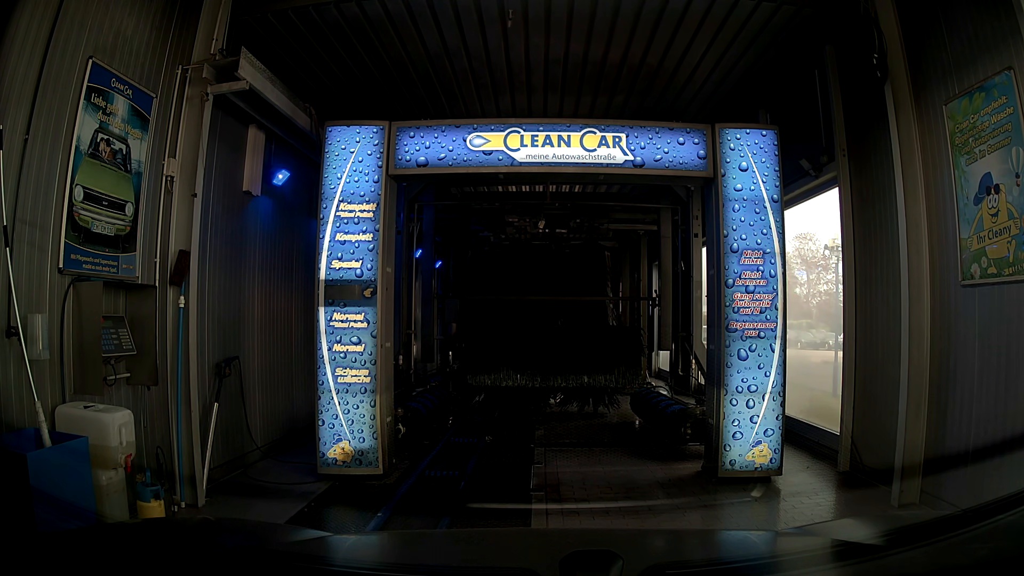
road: service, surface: asphalt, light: Day
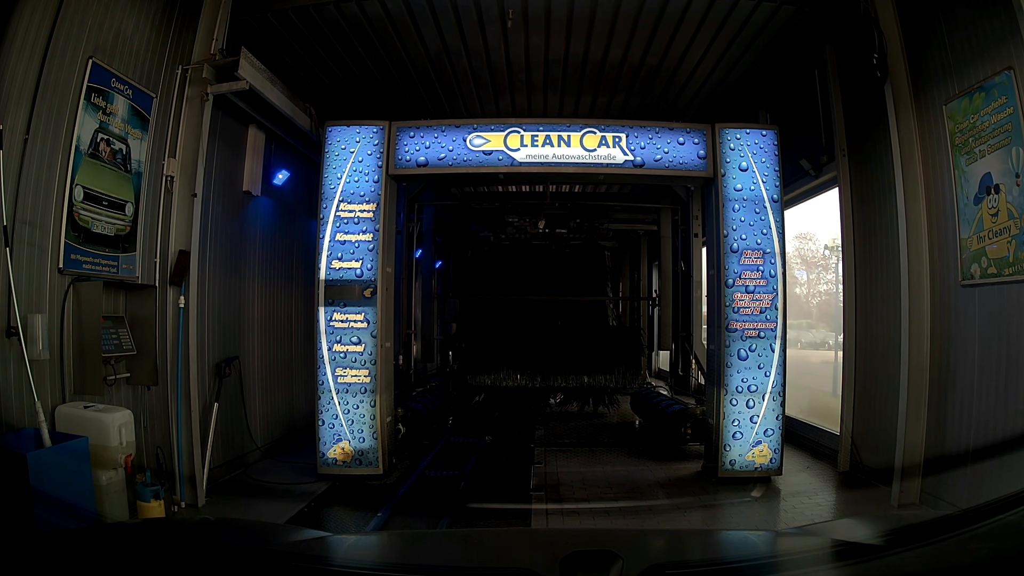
(0.0, 0.0) m; 0°
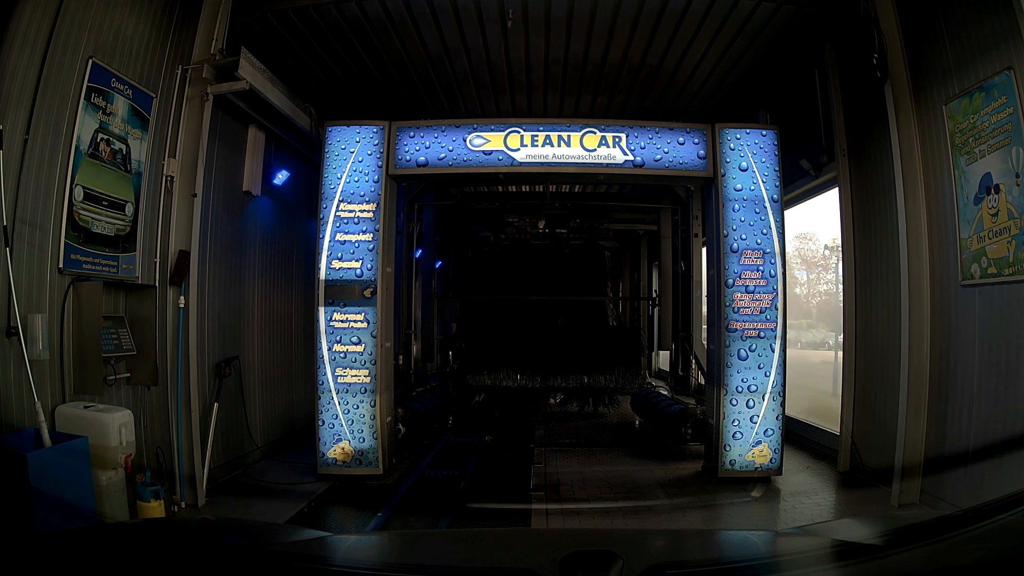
(0.0, 0.0) m; 0°
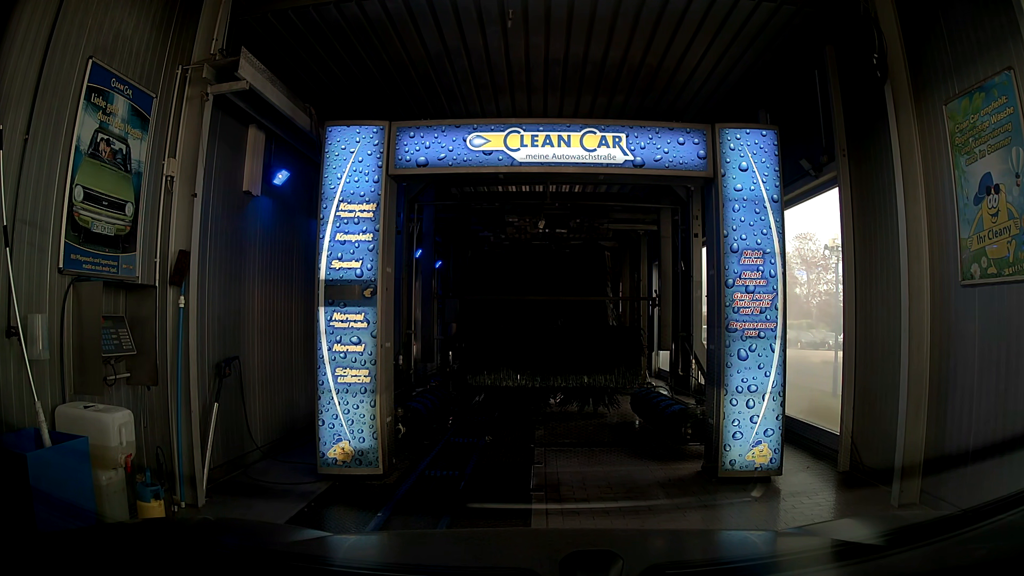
(0.0, 0.0) m; 0°
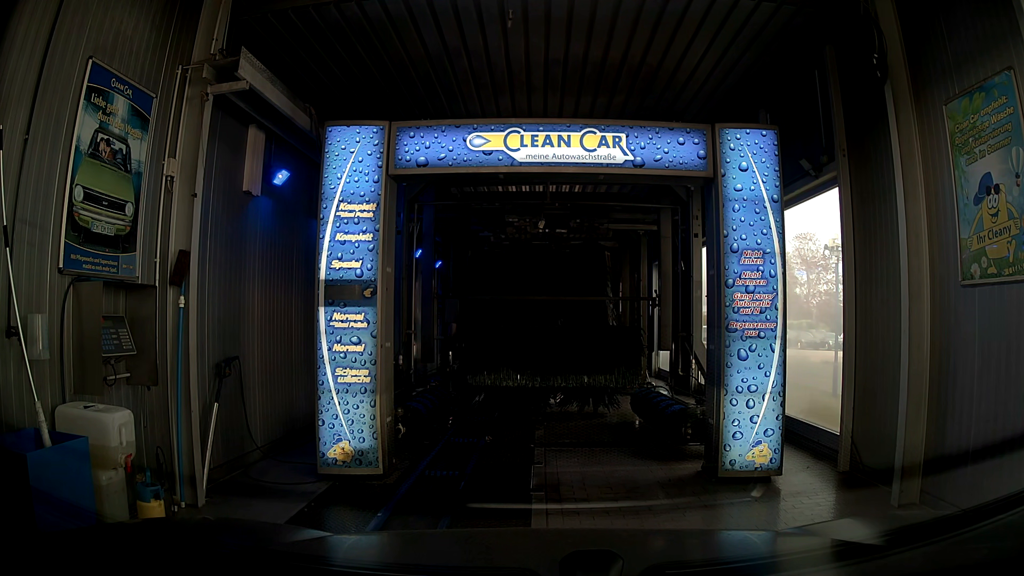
(0.0, 0.0) m; 0°
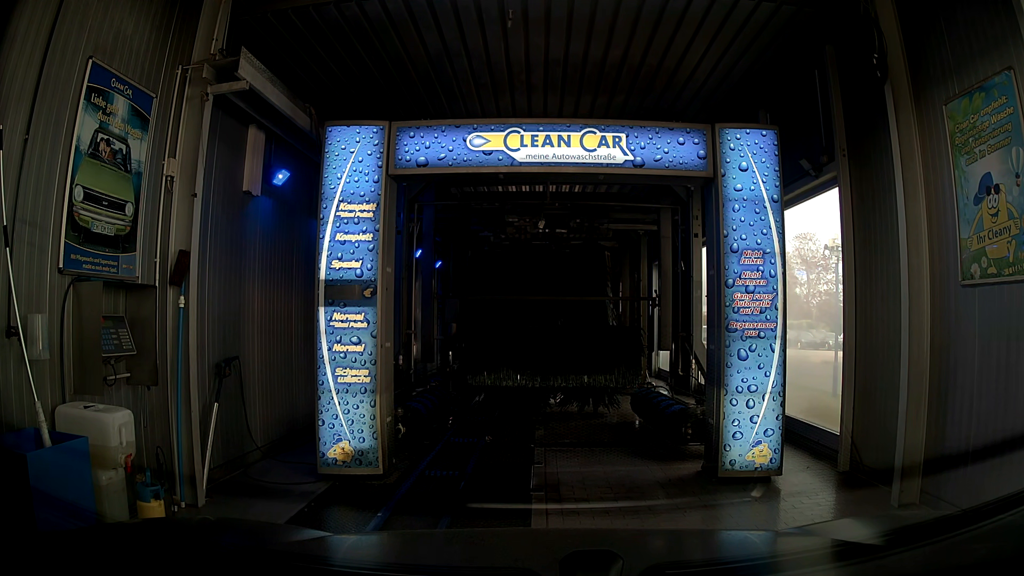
(0.0, 0.0) m; 0°
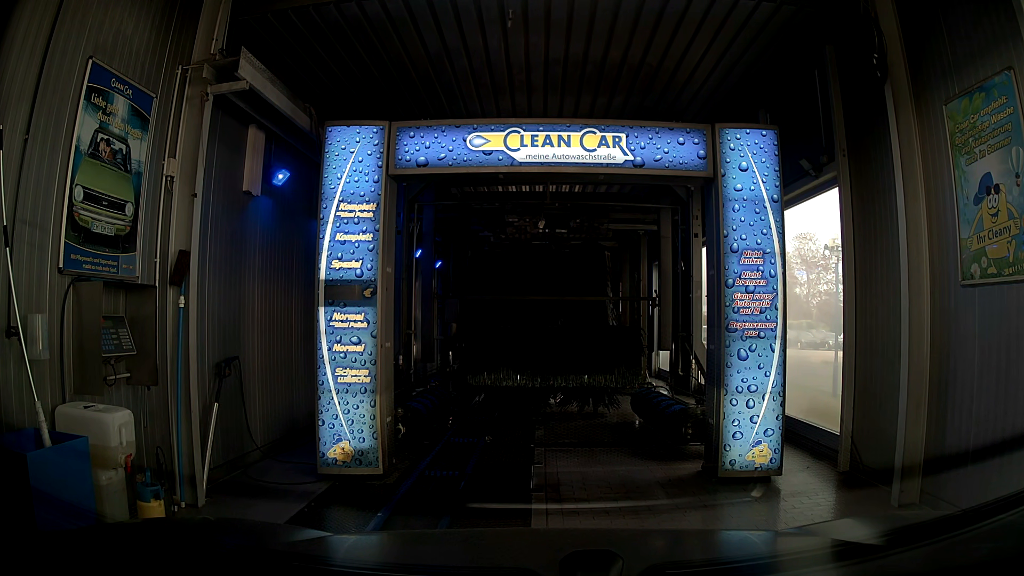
(0.0, 0.0) m; 0°
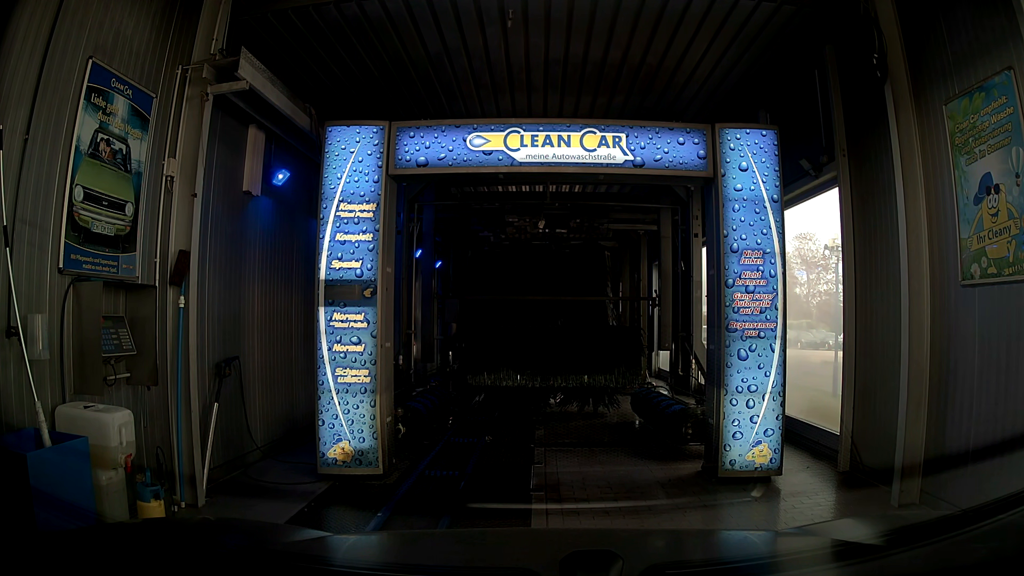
(0.0, 0.0) m; 0°
